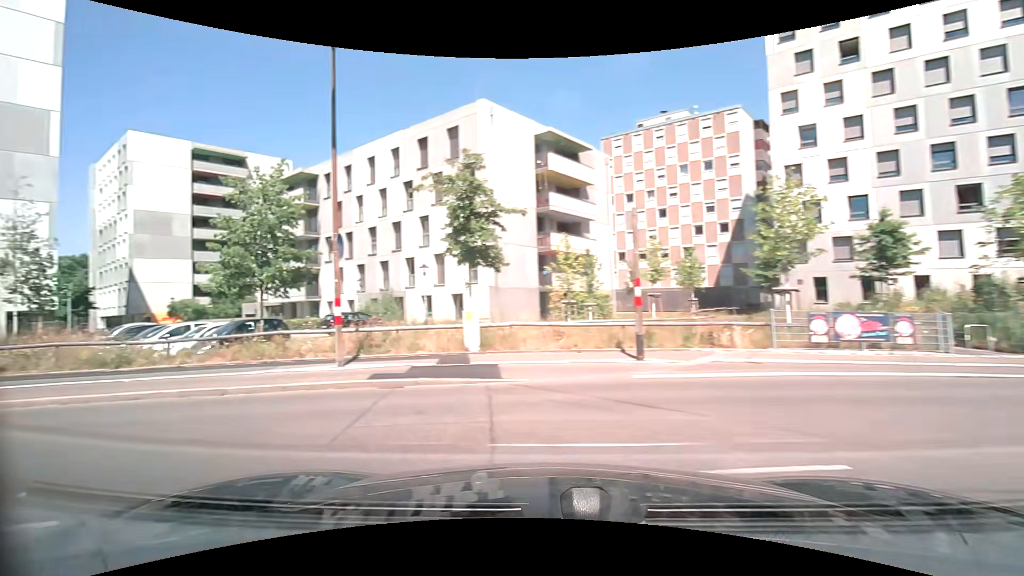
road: residential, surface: asphalt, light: Day
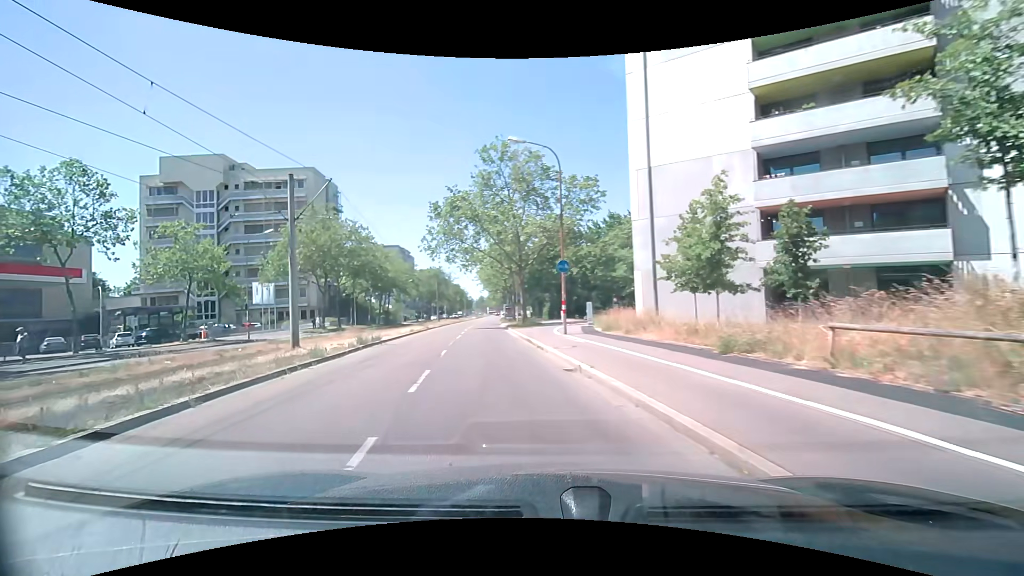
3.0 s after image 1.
(-12.0, +8.3) m; -88°
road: tertiary
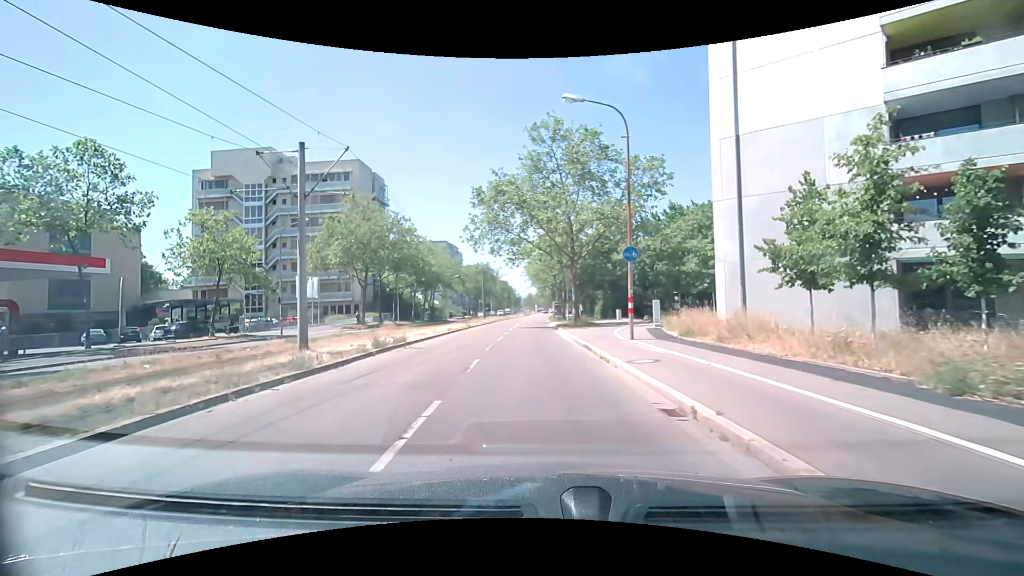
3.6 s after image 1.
(-0.2, +4.4) m; -5°
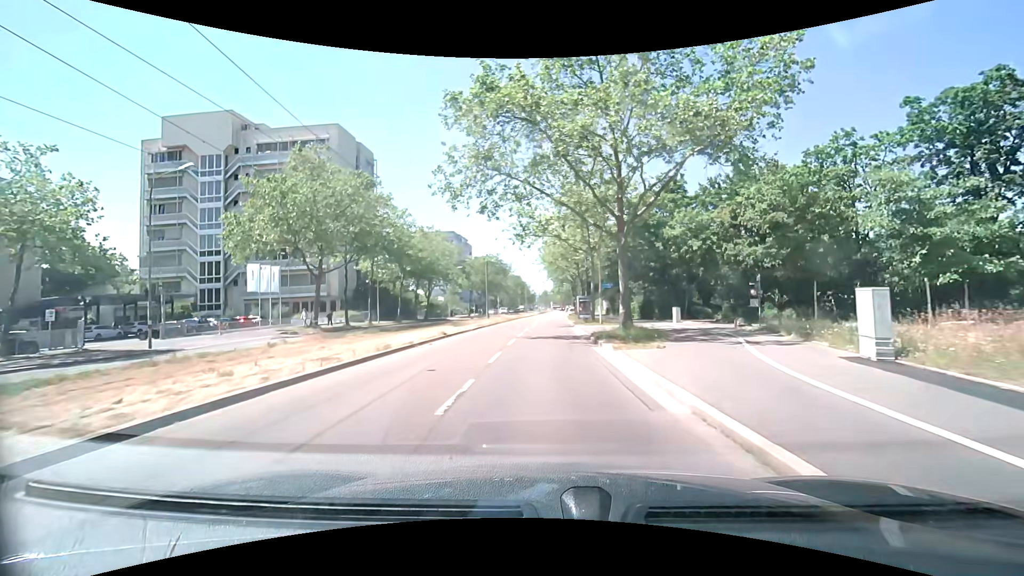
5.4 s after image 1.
(-0.3, +16.0) m; -2°
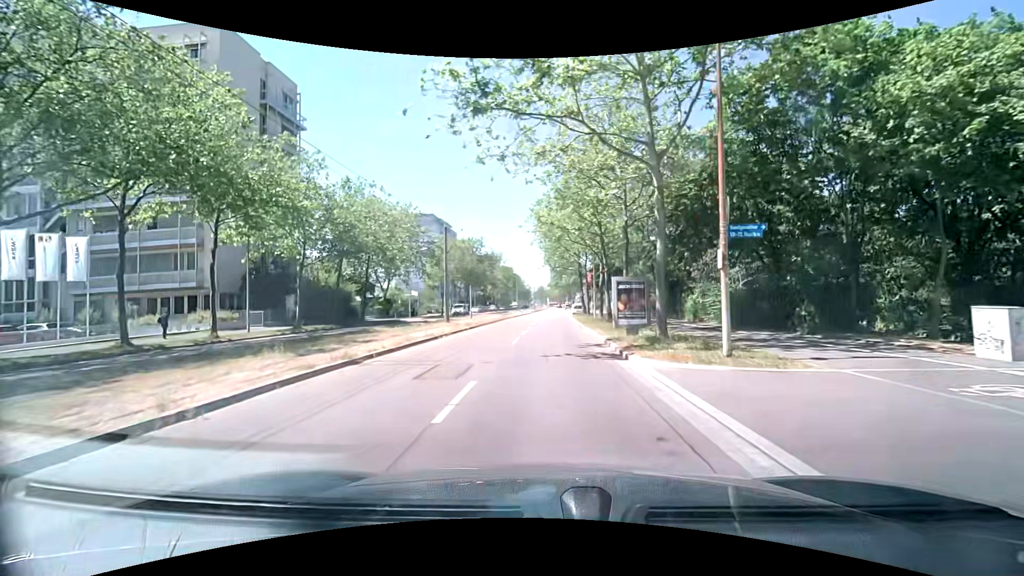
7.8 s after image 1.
(+0.2, +24.6) m; +2°
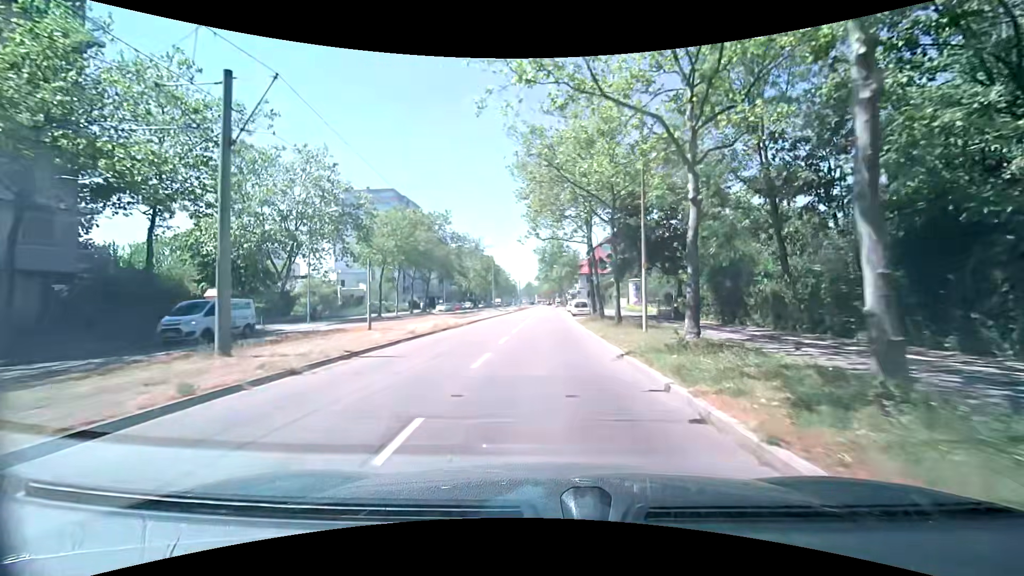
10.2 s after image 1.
(0.0, +25.5) m; -1°
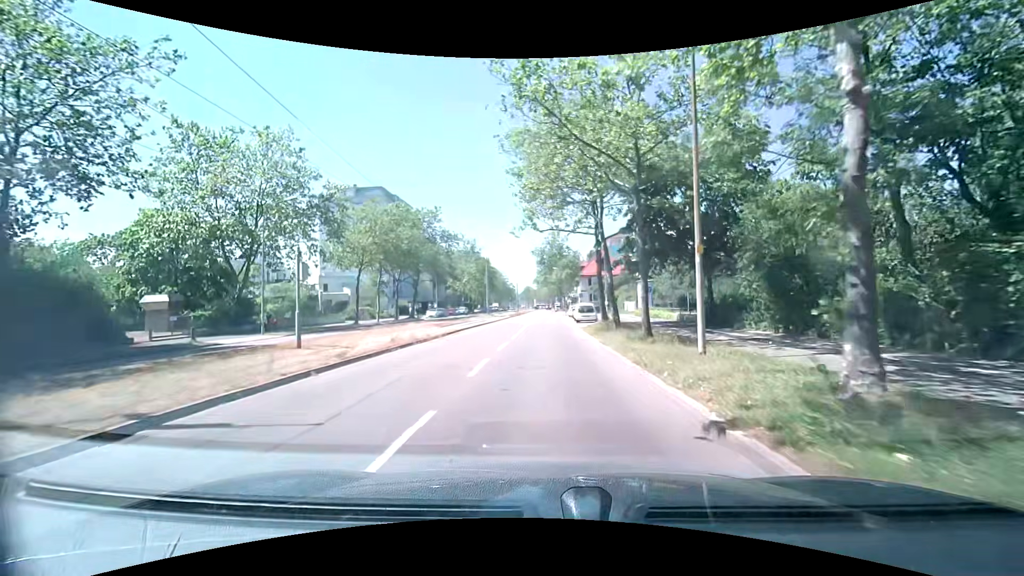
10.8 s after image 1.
(+0.2, +6.5) m; +2°
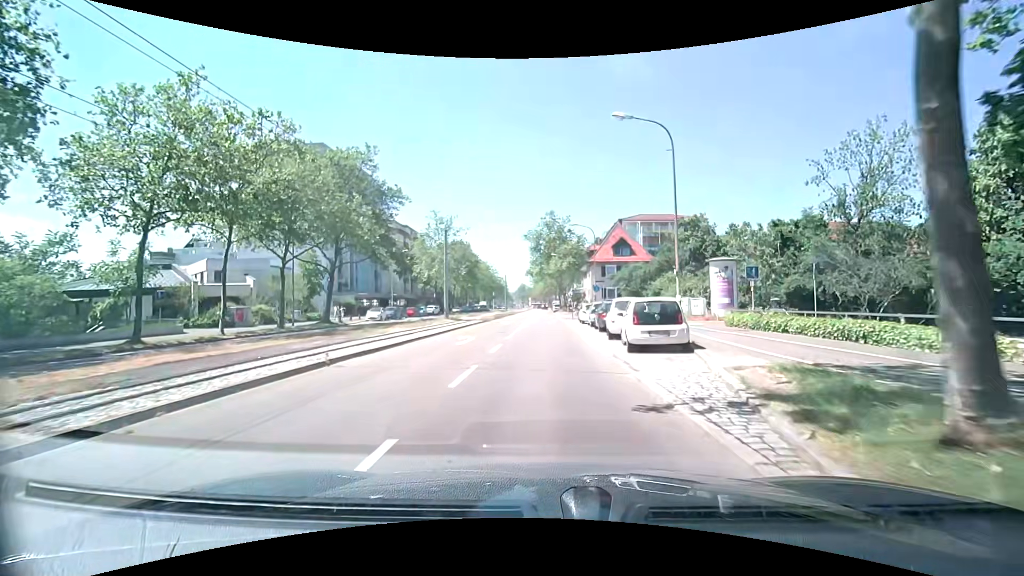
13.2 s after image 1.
(-0.1, +25.7) m; -1°
(0, +10) (0, +20) (0, +30) (+1, +40) (+1, +50) (+1, +60) (+1, +70) (+1, +80) (+1, +90) (+1, +100) m
